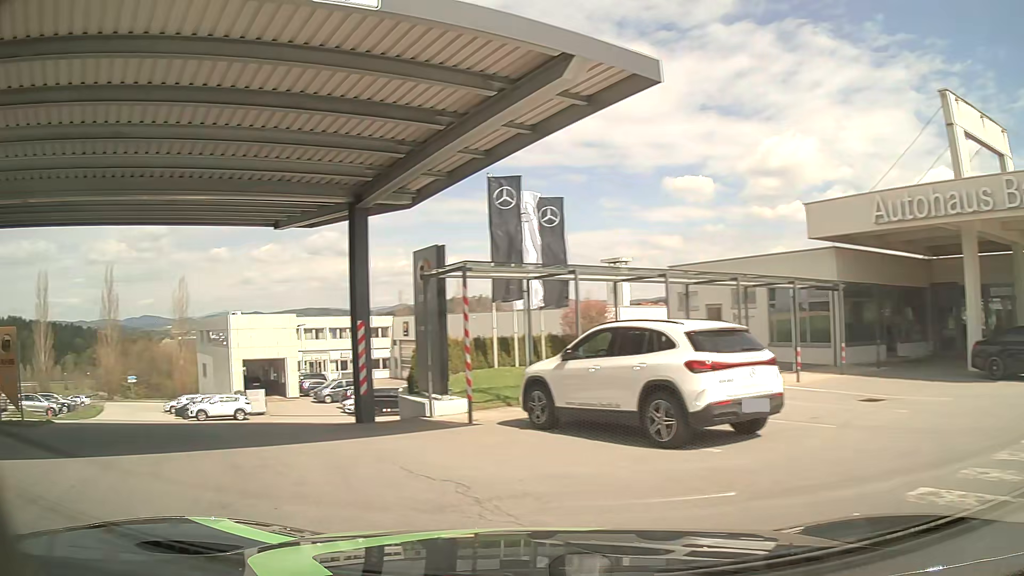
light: Day
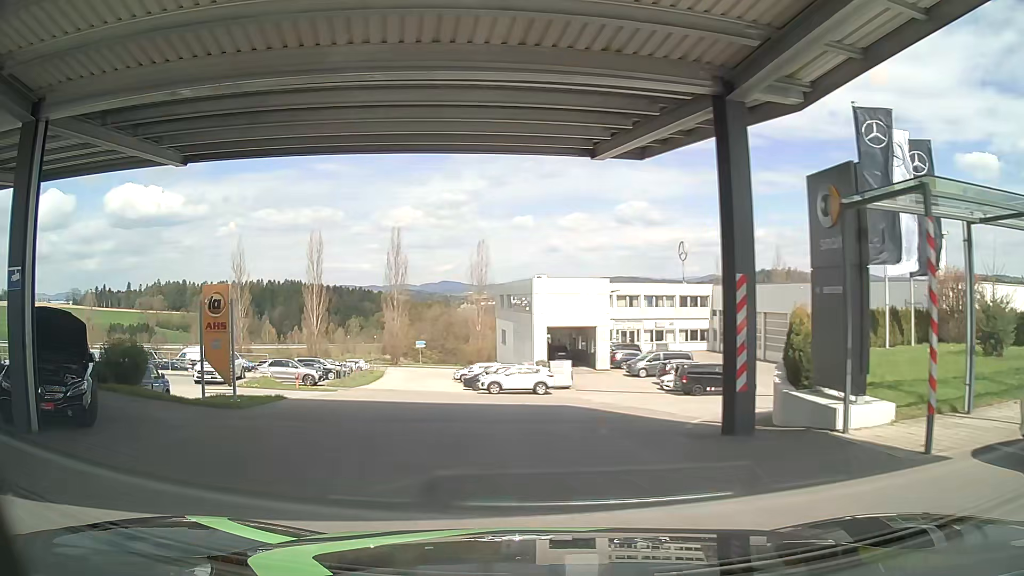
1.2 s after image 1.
(-1.4, +5.1) m; -26°
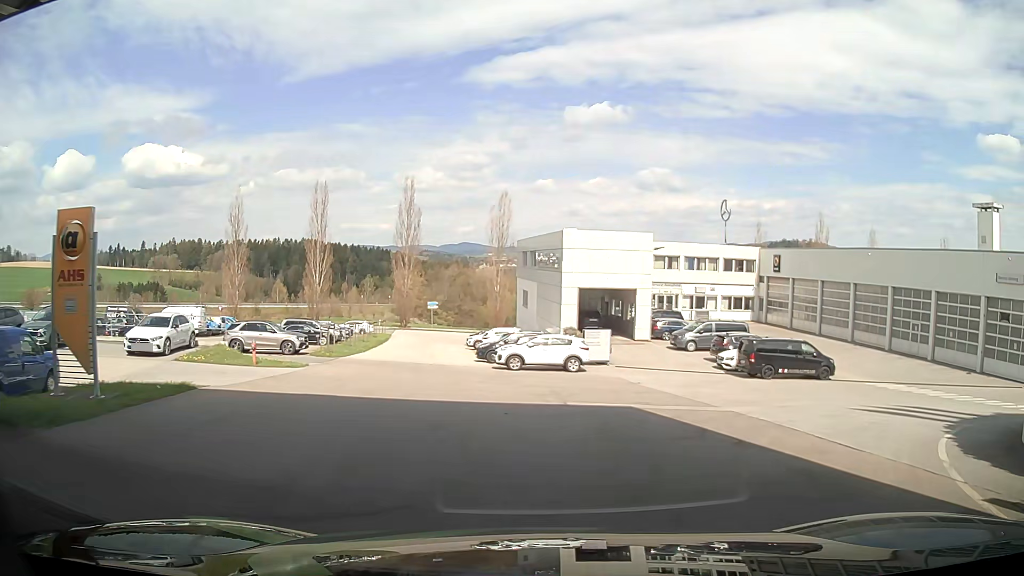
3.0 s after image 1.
(-0.7, +8.1) m; -2°
